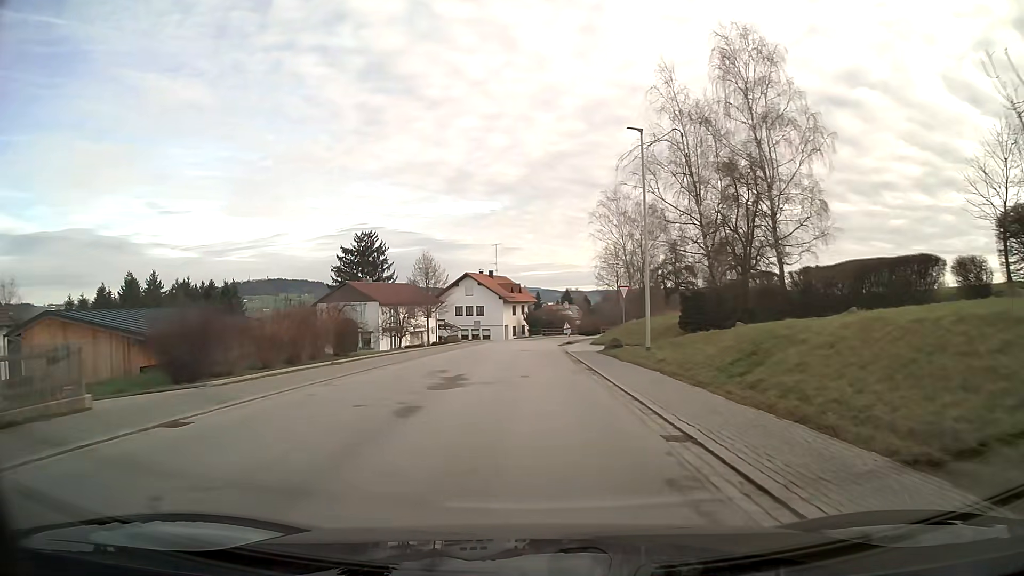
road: secondary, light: Day
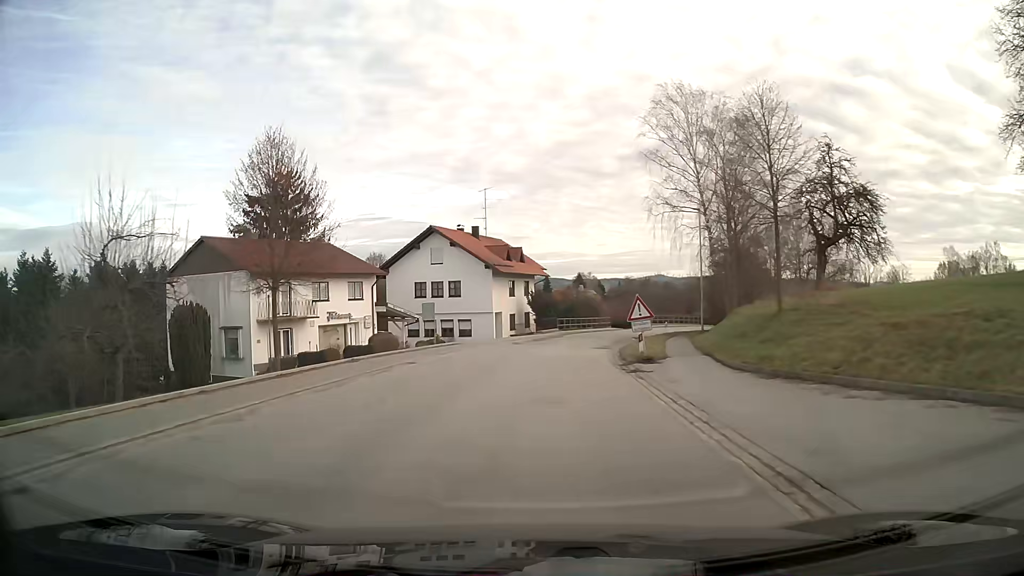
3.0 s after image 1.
(-0.2, +36.0) m; 0°
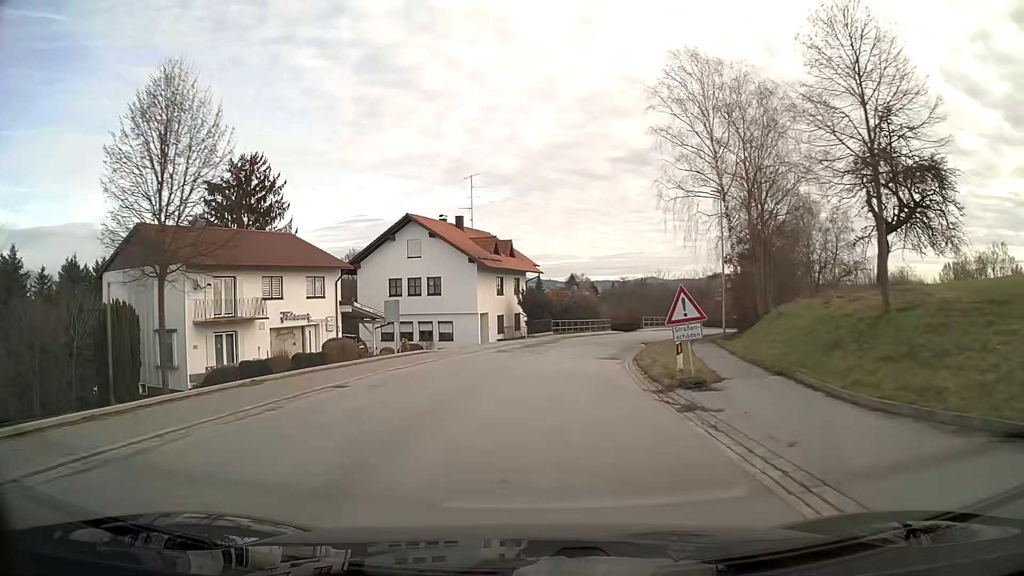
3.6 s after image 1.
(+0.1, +7.0) m; +1°
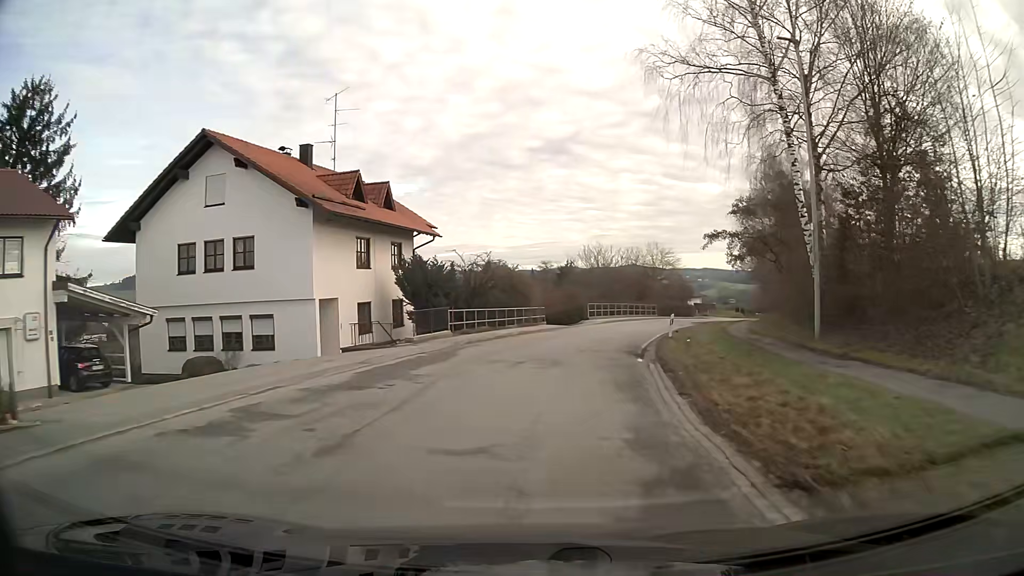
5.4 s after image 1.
(+1.2, +21.1) m; +7°
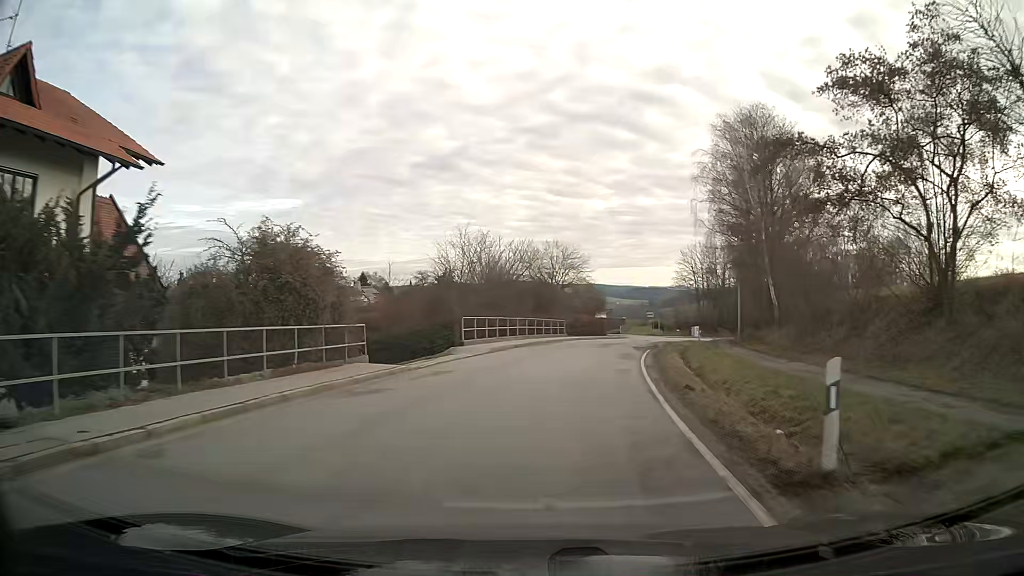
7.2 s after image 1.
(+1.9, +21.8) m; +10°
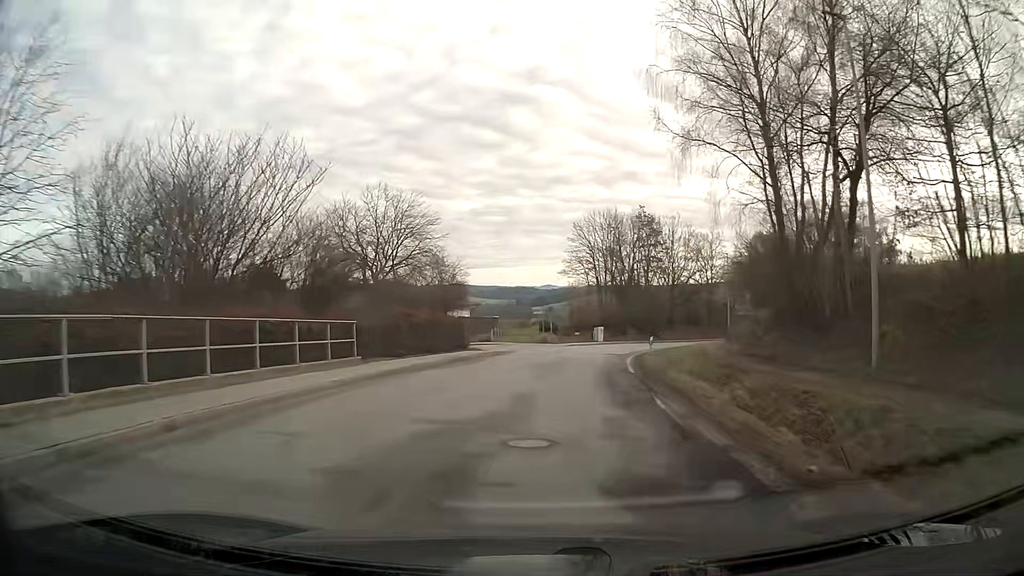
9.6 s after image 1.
(+3.3, +30.9) m; +11°
(0, +10) (+1, +20) (+2, +30) (+4, +40) (+7, +49) (+10, +59) (+13, +68) (+18, +77) (+22, +86) (+28, +94) m
